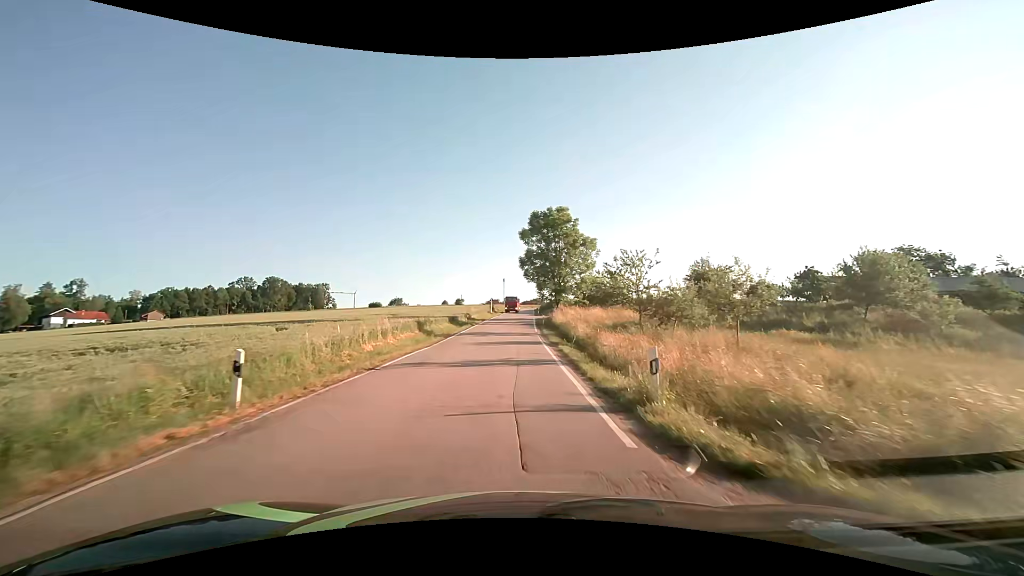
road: secondary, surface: asphalt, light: Day
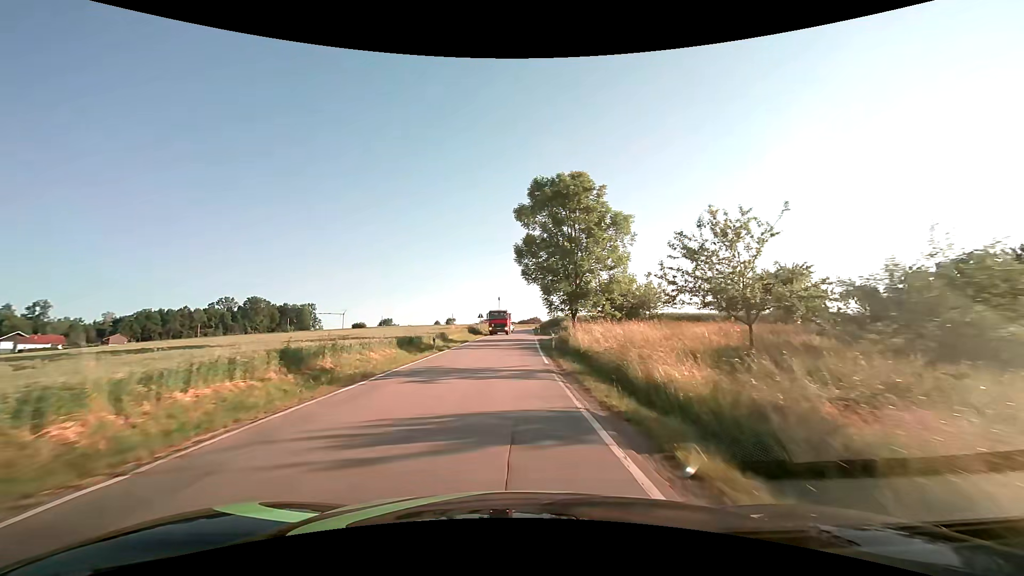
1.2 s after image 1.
(0.0, +17.6) m; 0°
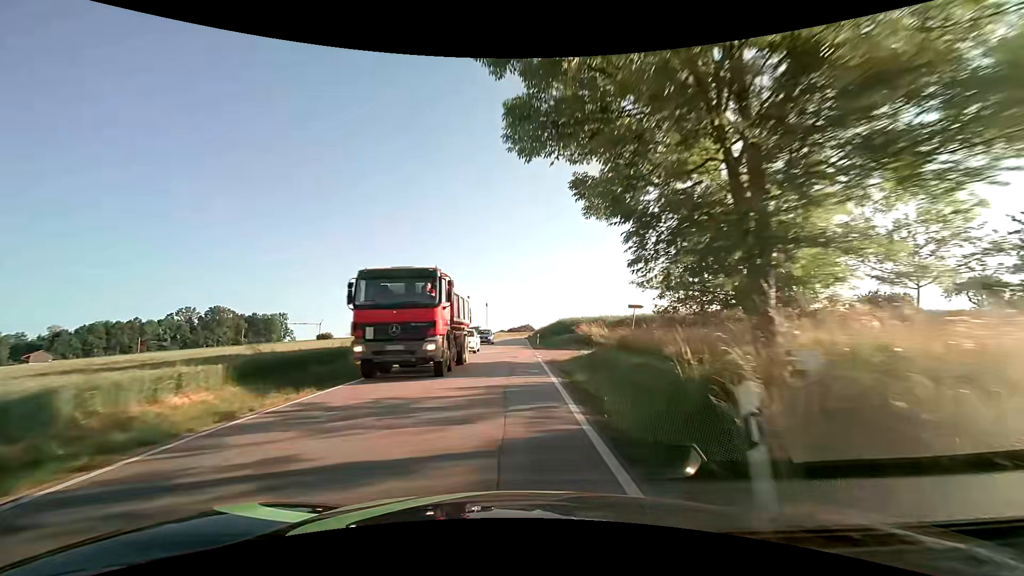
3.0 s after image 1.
(+0.2, +26.4) m; +1°
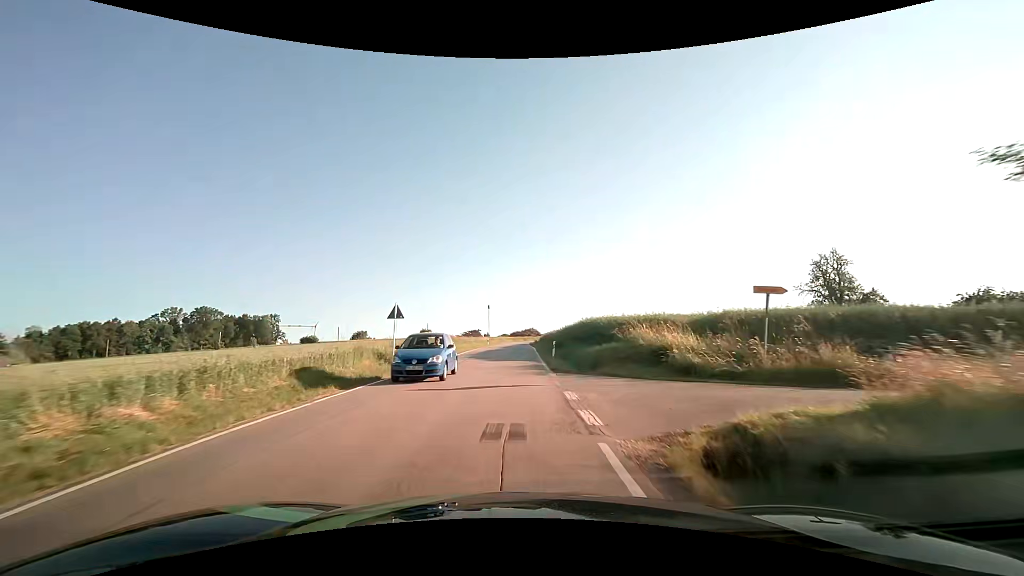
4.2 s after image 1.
(0.0, +17.4) m; 0°
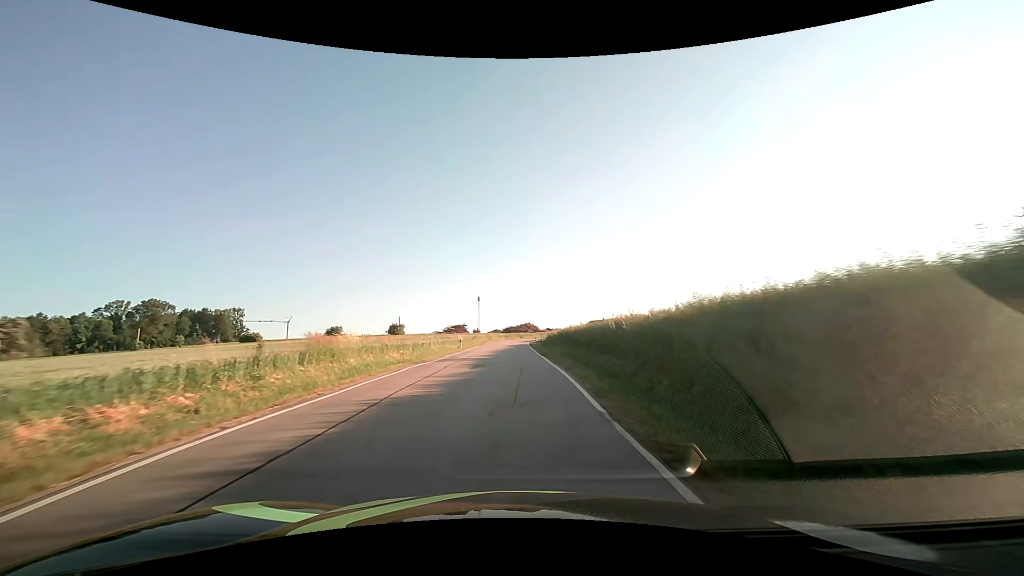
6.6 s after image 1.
(-0.2, +33.7) m; +1°
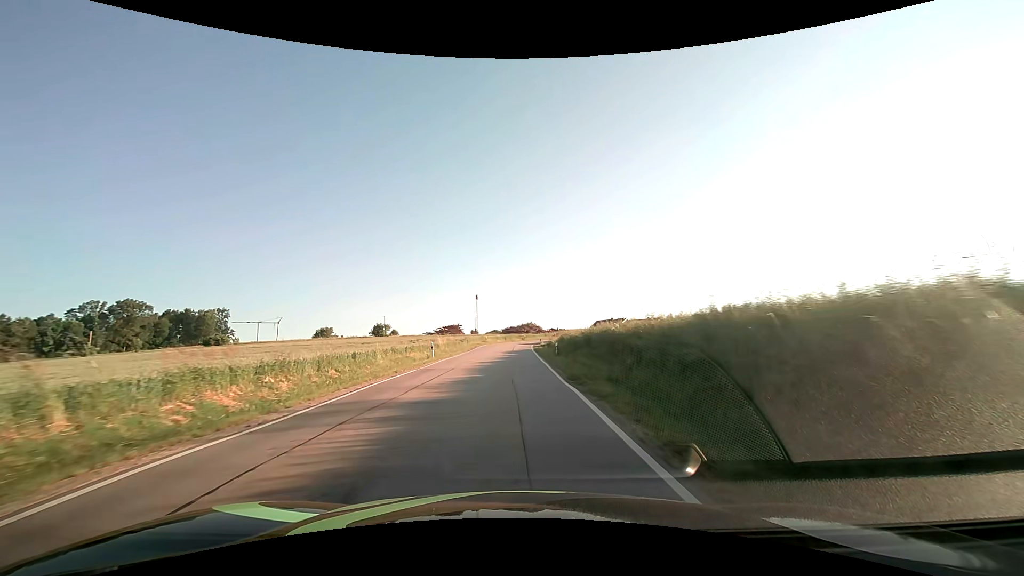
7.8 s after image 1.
(0.0, +15.9) m; -1°
